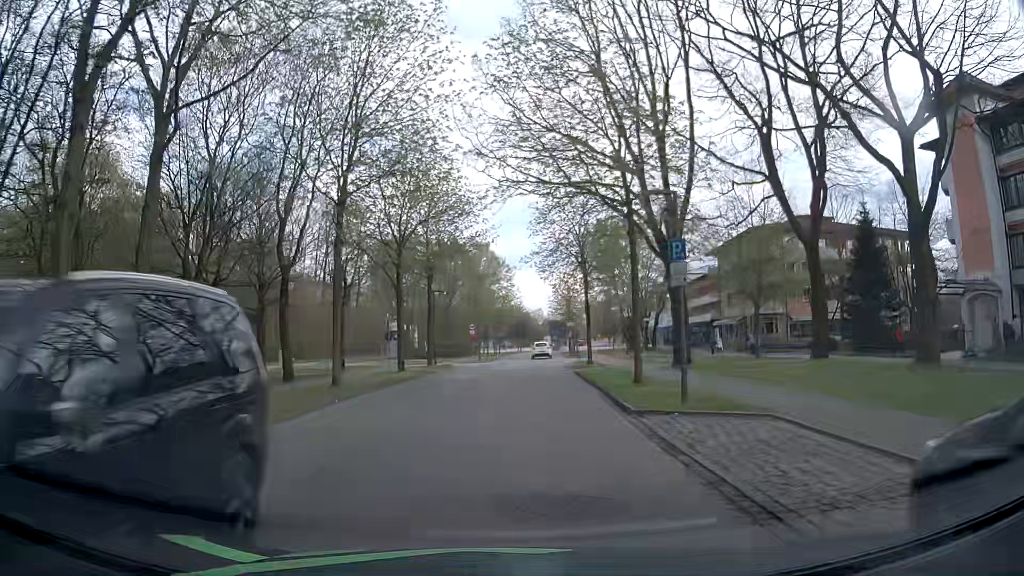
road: residential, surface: asphalt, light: Day
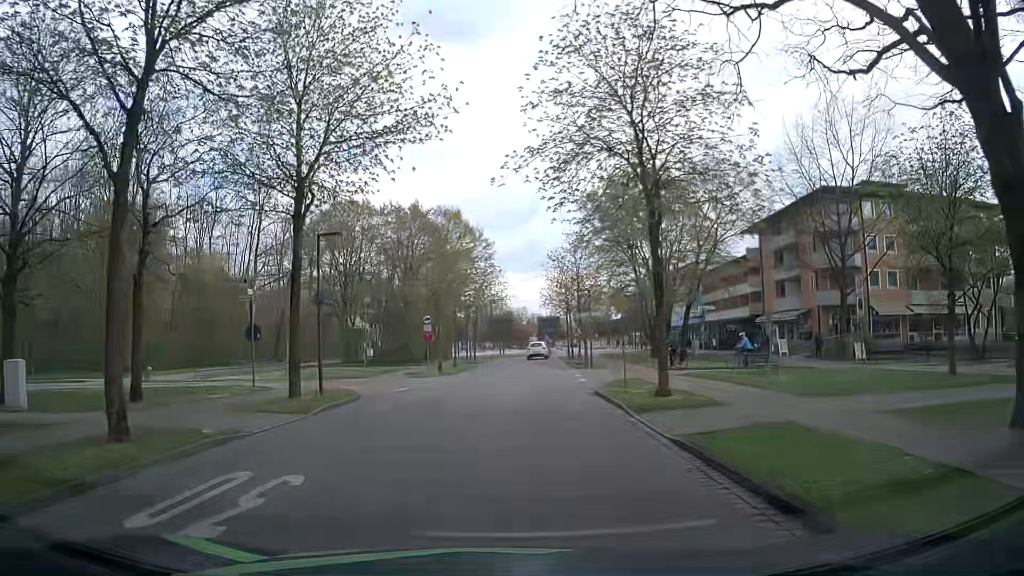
(+0.2, +20.4) m; +2°
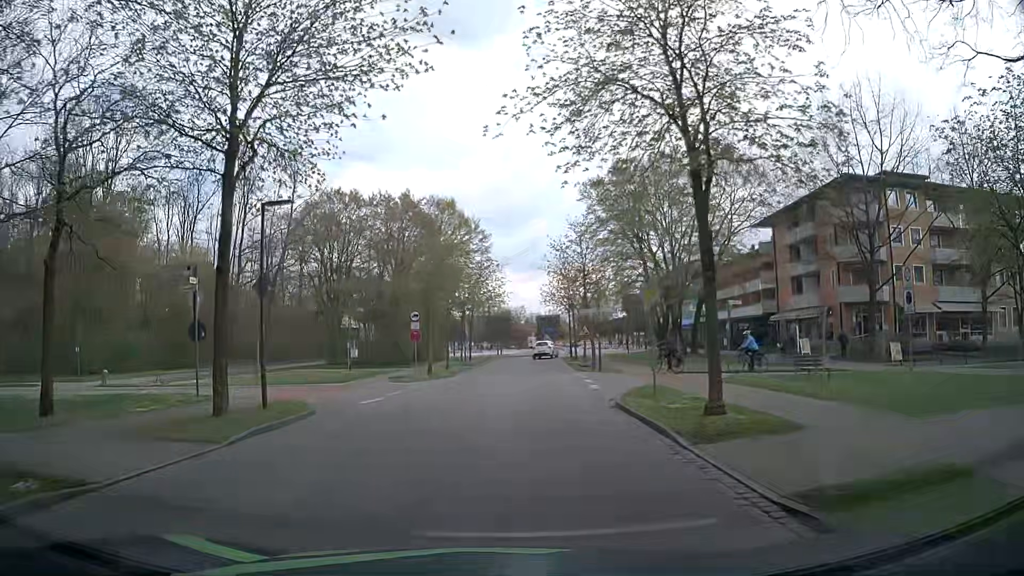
(-0.1, +4.1) m; +1°
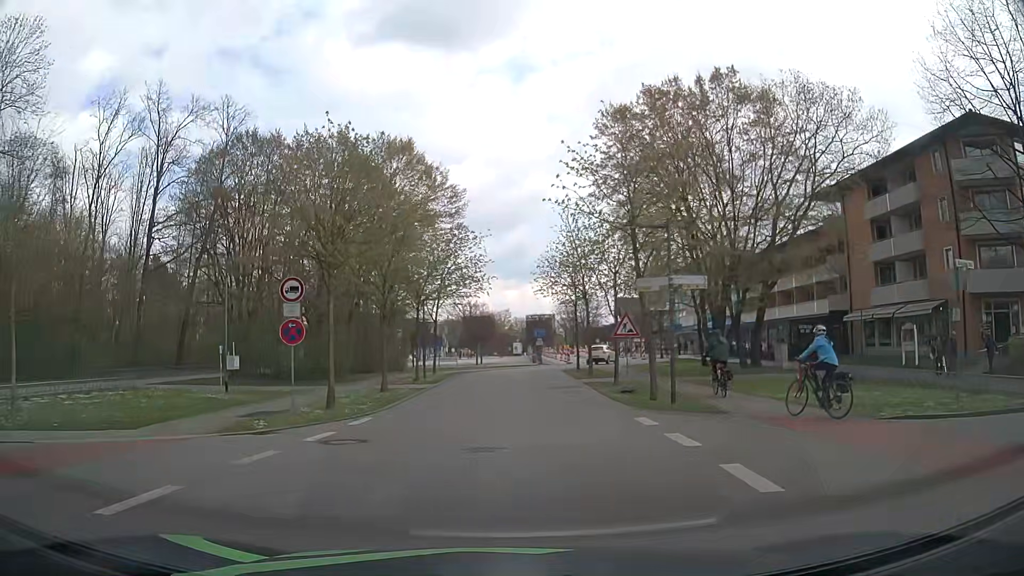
(0.0, +16.9) m; 0°
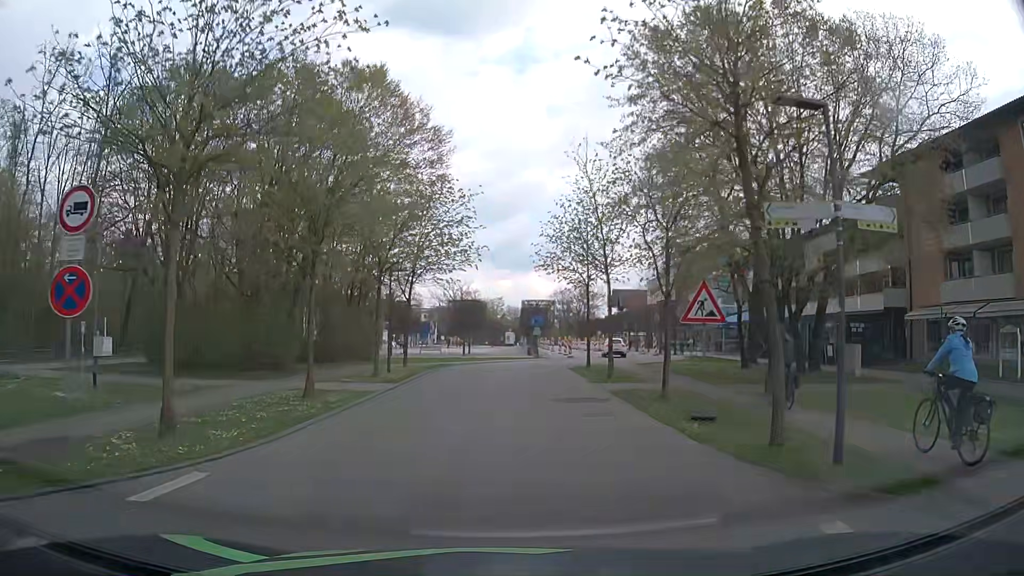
(0.0, +8.5) m; +1°
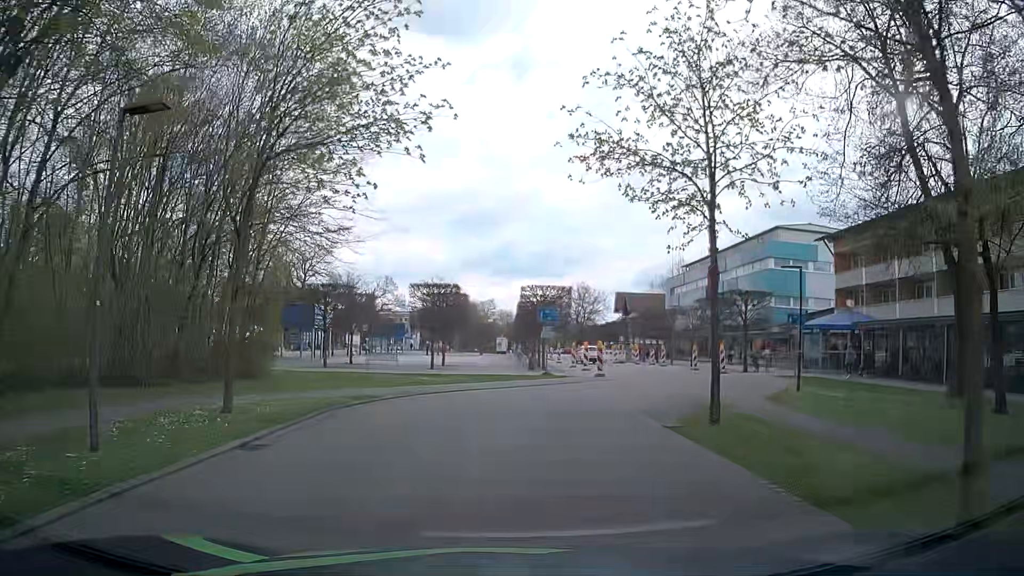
(+0.1, +19.6) m; +1°
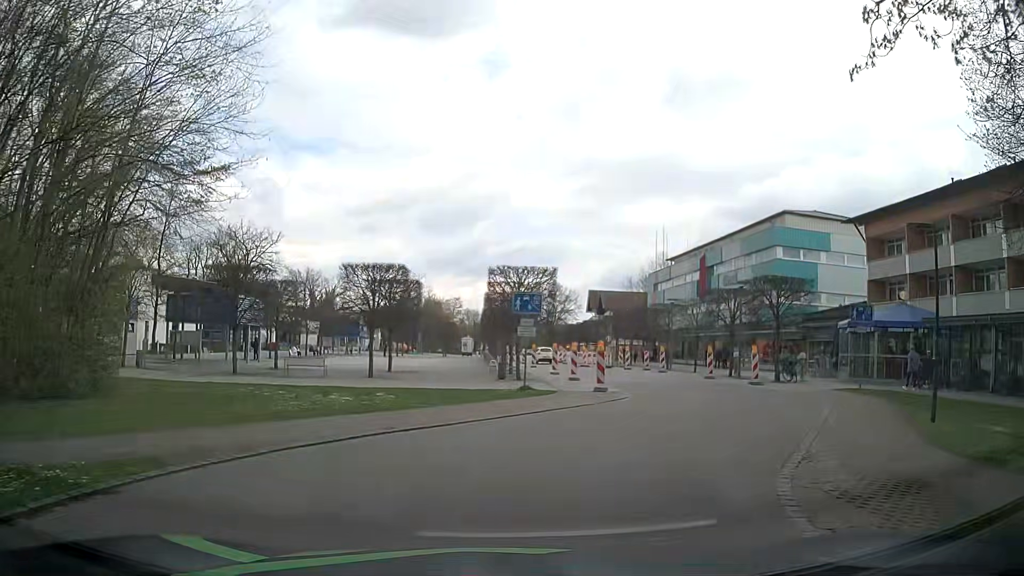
(+0.1, +9.3) m; +3°
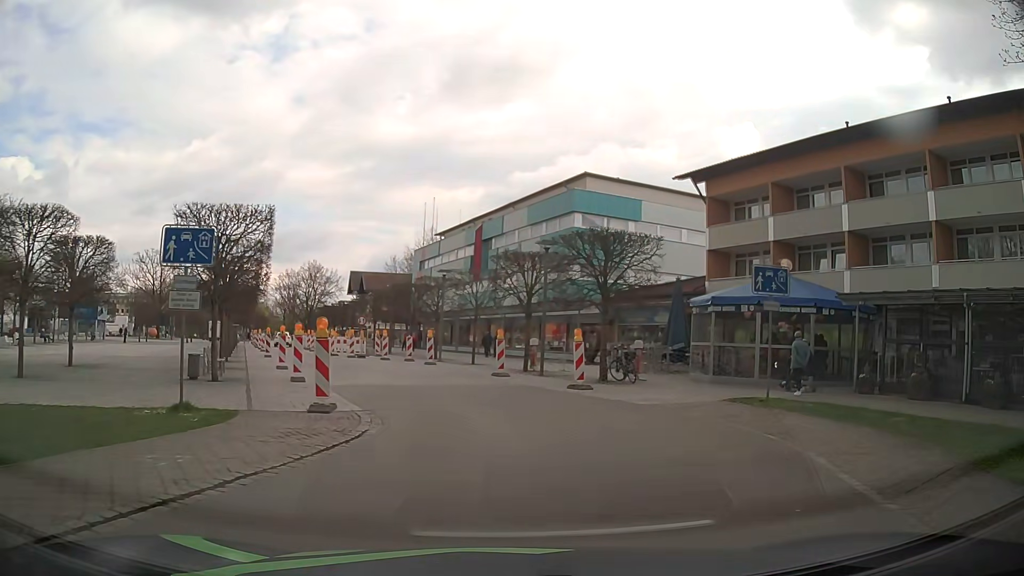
(+1.3, +9.9) m; +19°
